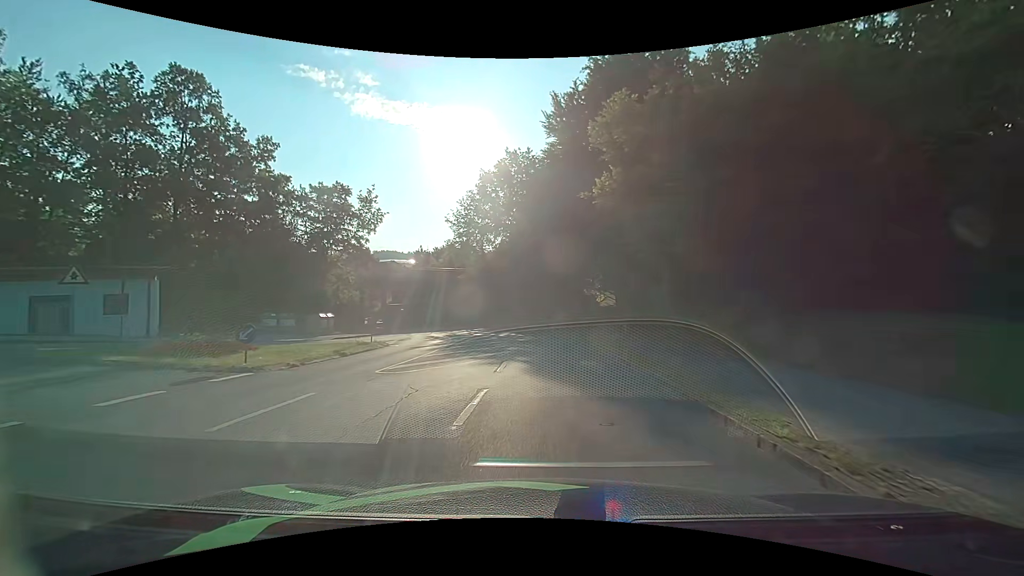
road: unclassified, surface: asphalt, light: Day
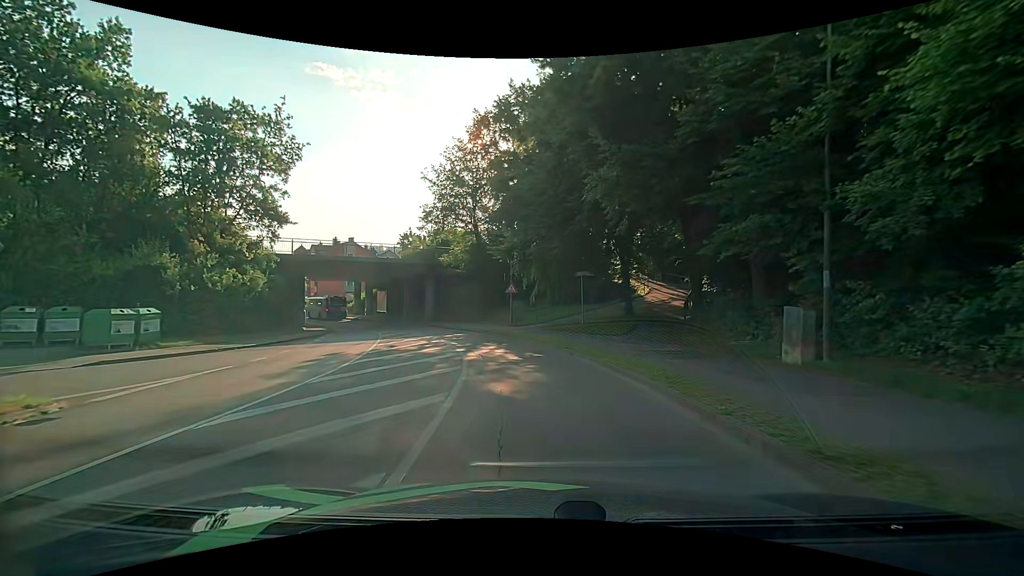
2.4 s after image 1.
(+0.1, +19.5) m; -1°
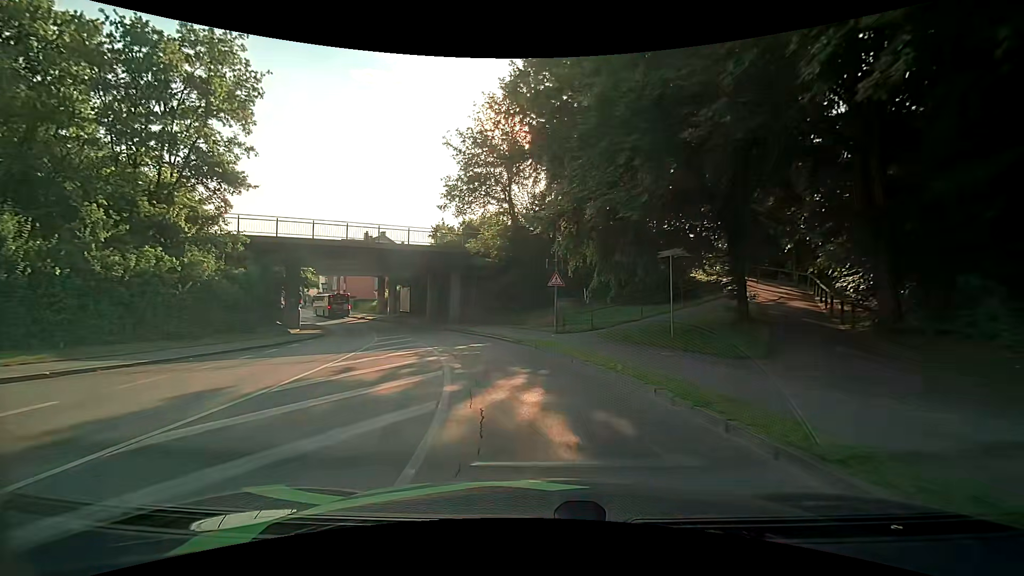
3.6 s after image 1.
(-0.4, +9.9) m; -5°
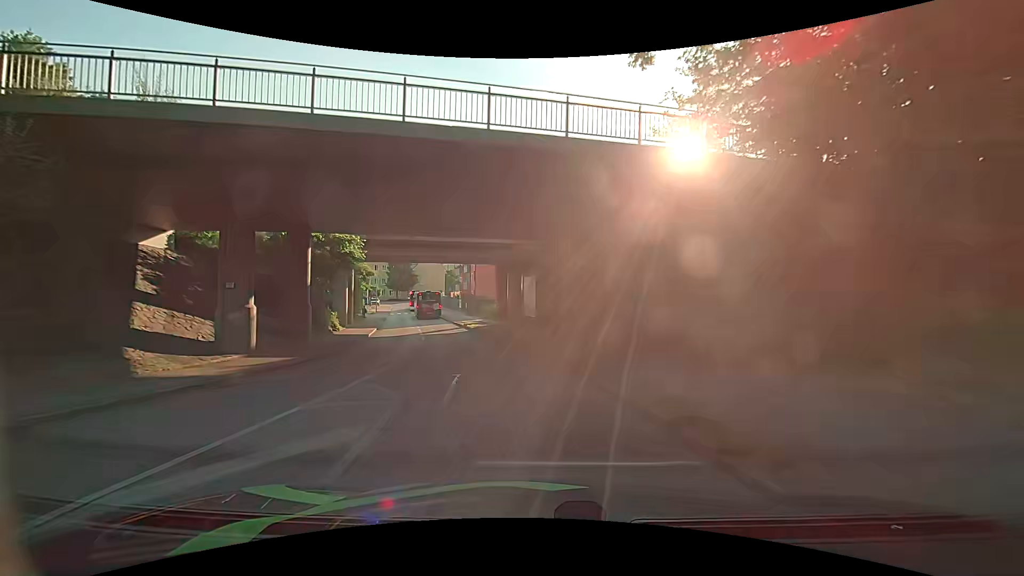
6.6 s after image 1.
(-3.6, +23.5) m; -18°
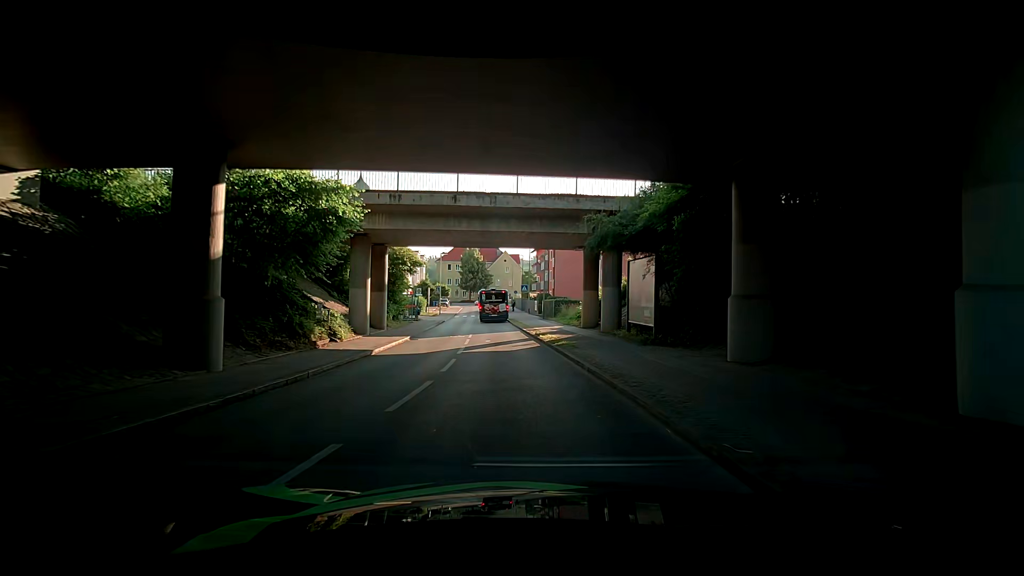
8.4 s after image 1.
(-1.1, +11.9) m; -8°
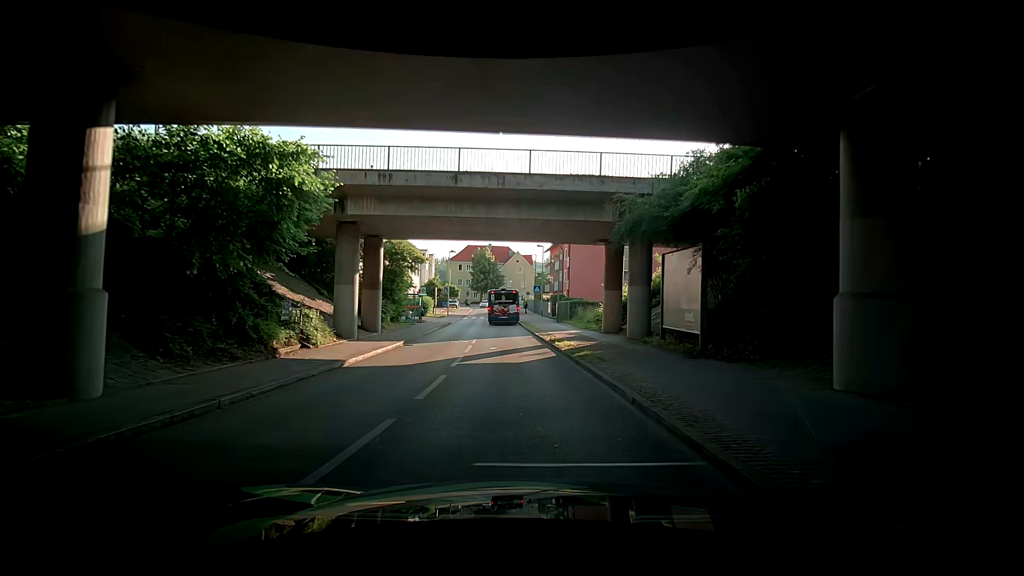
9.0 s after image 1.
(-0.2, +3.5) m; 0°
